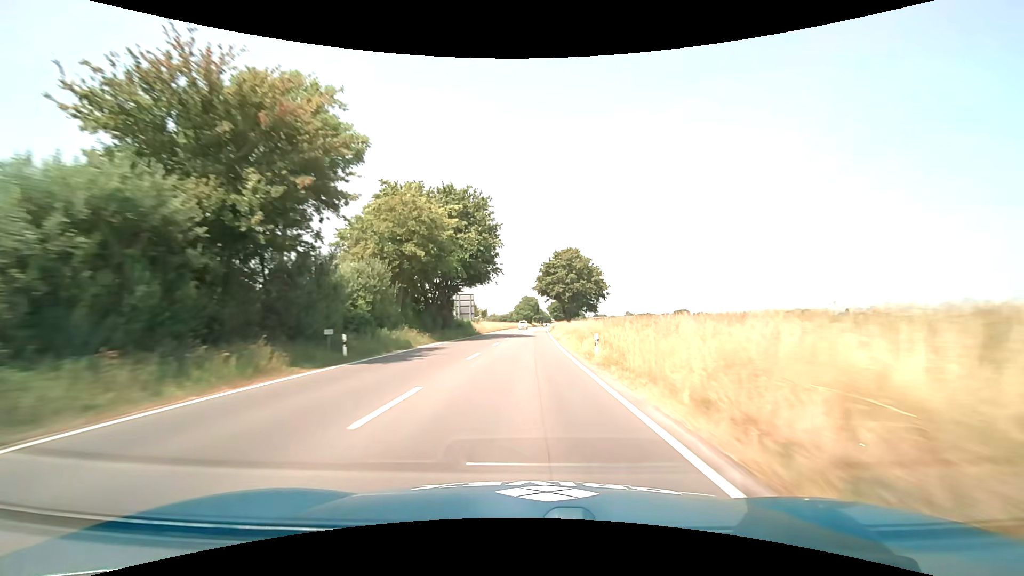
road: primary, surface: asphalt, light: Day
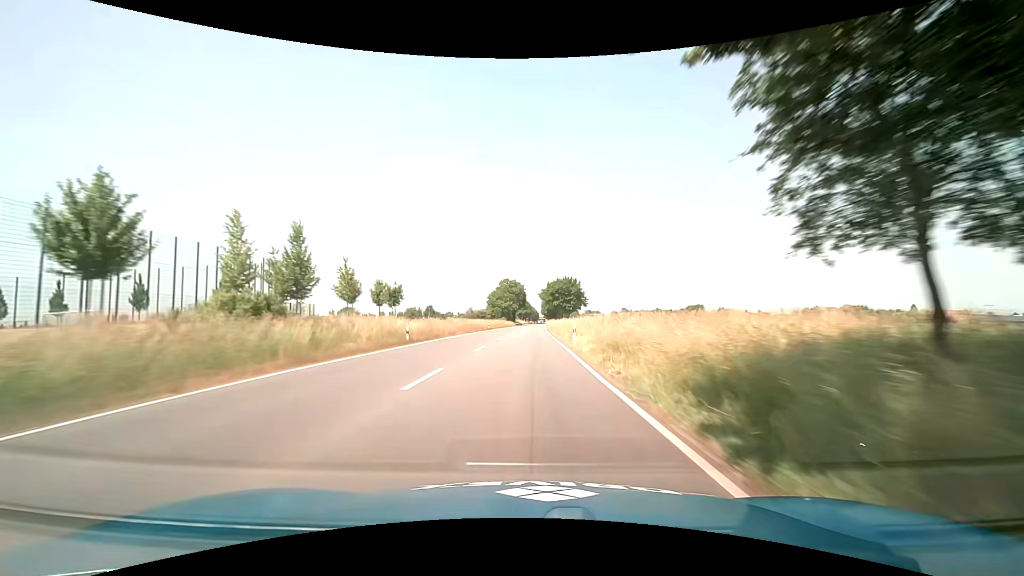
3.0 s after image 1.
(+1.4, +80.6) m; +1°
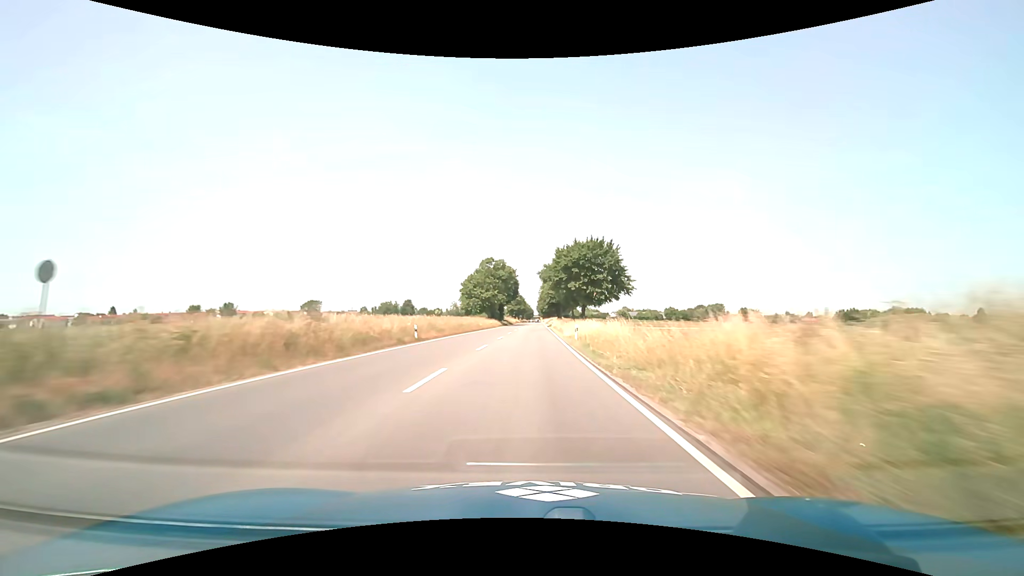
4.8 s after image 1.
(+0.4, +48.1) m; +1°
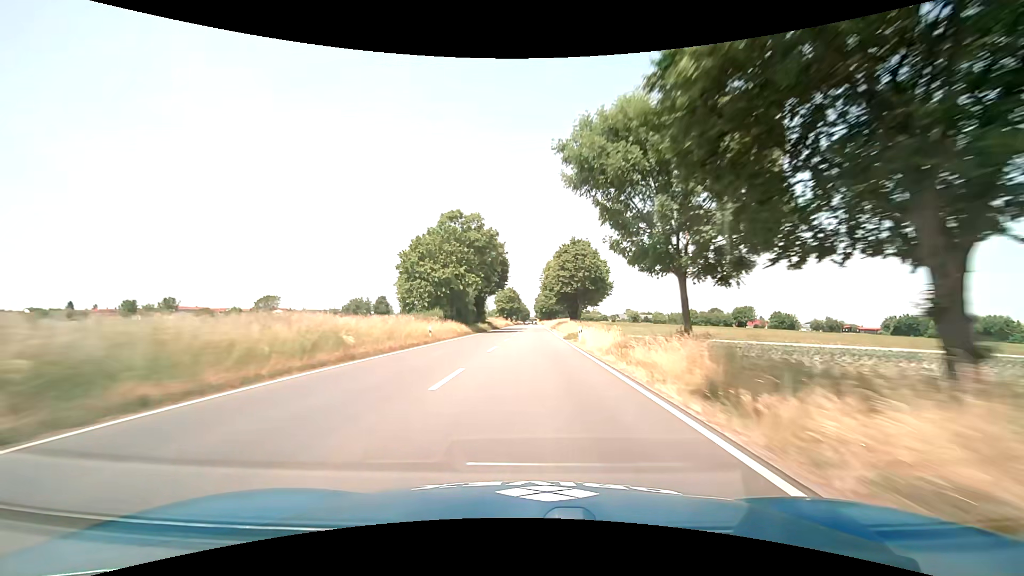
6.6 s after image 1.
(+0.2, +47.4) m; 0°
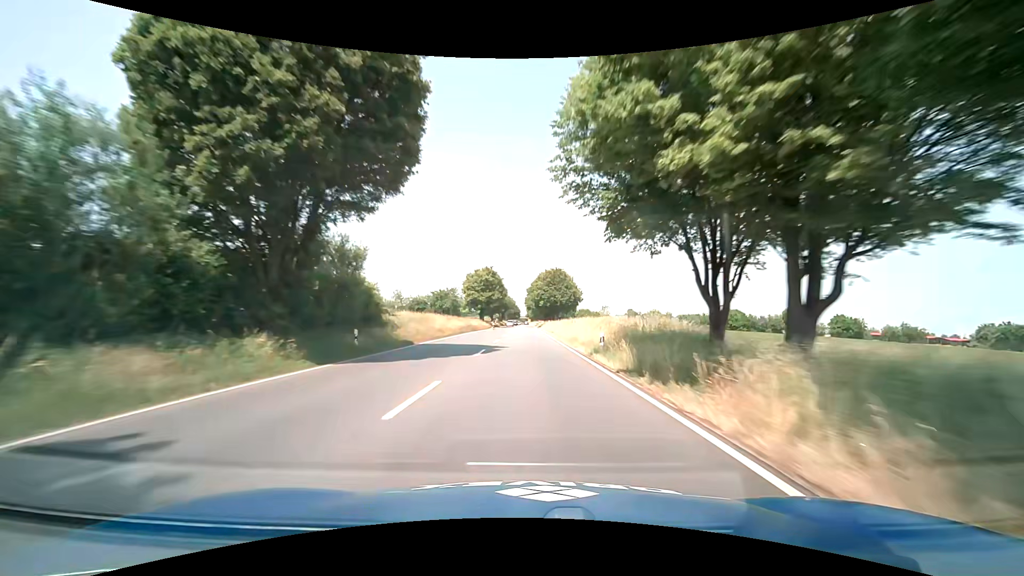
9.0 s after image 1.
(+0.7, +62.5) m; +1°
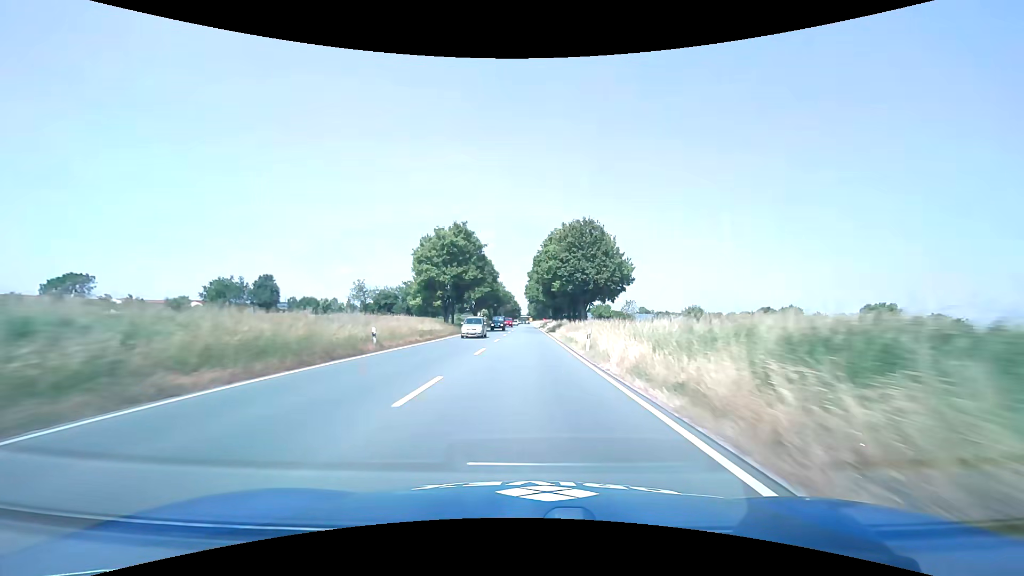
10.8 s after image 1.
(+0.1, +46.9) m; 0°
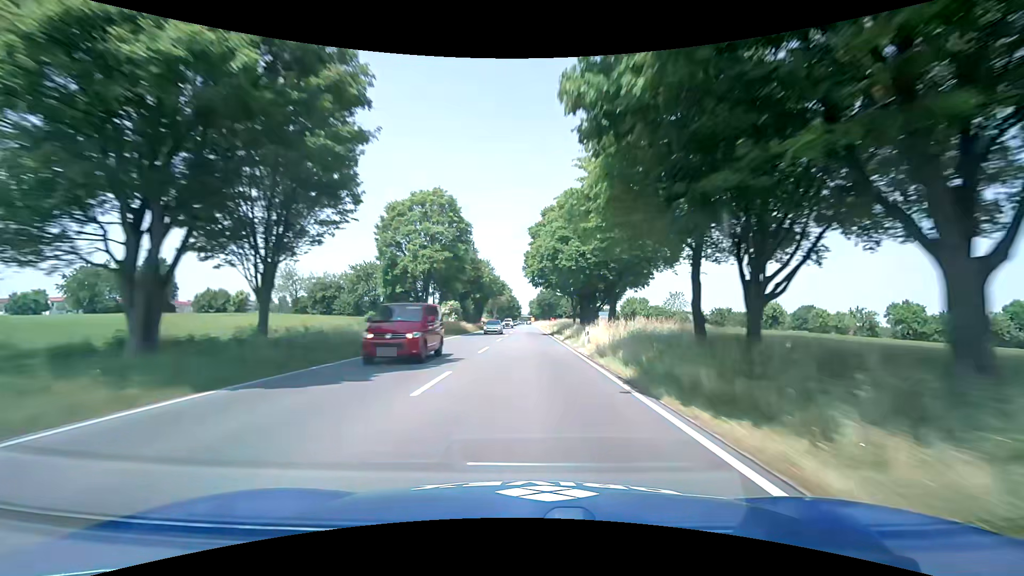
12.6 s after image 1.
(-0.1, +46.8) m; -1°
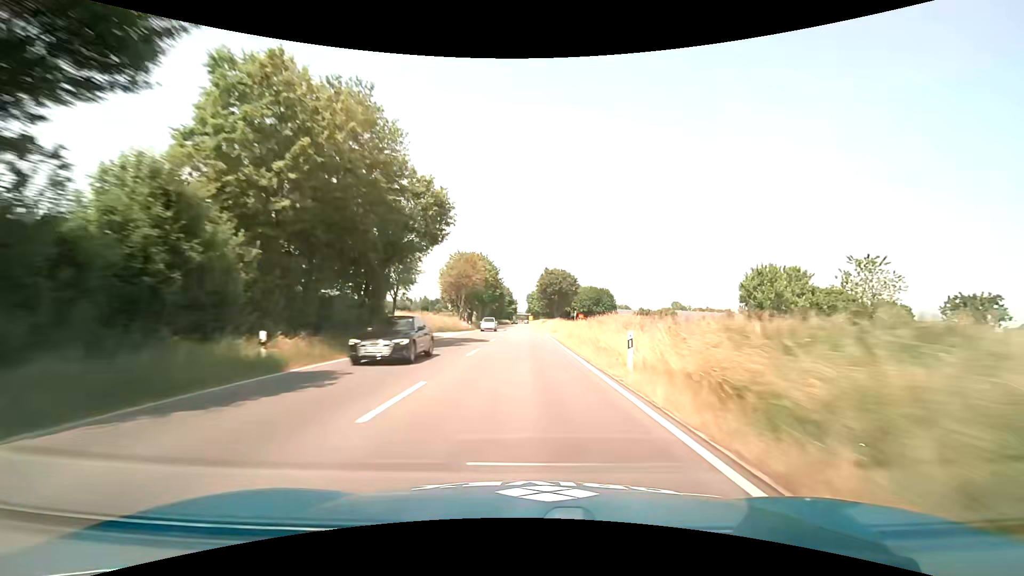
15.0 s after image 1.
(+0.5, +62.1) m; +1°
(0, +10) (0, +20) (0, +30) (0, +40) (0, +50) (0, +60) (0, +70) (0, +80) (0, +90) (0, +100) m
